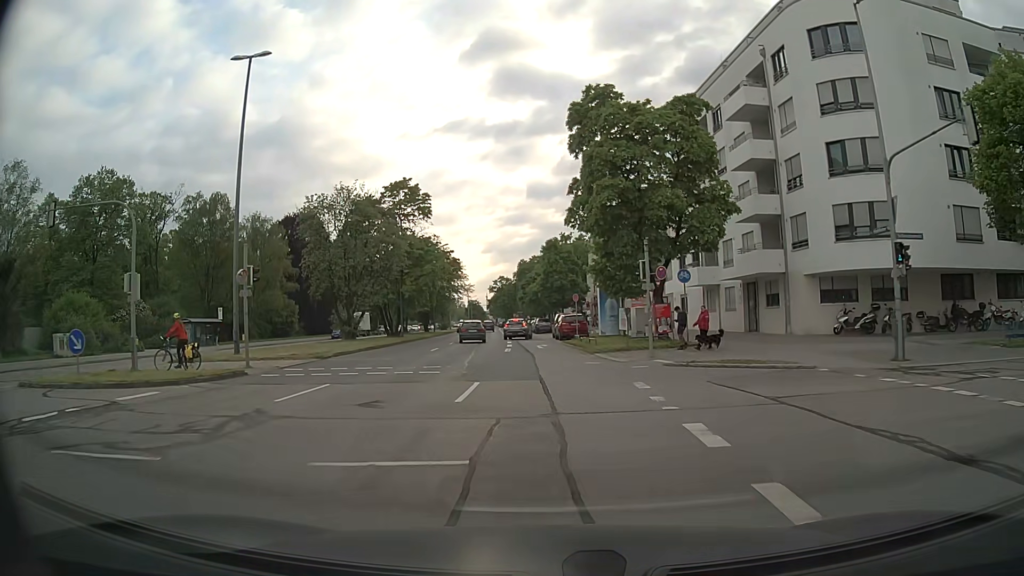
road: secondary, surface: asphalt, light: Day
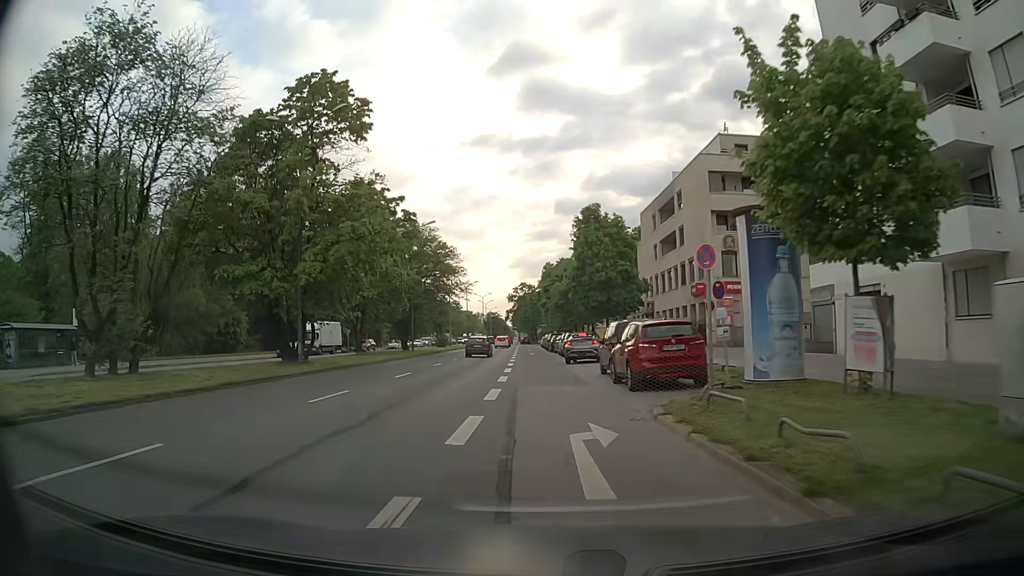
(-0.5, +28.1) m; -2°
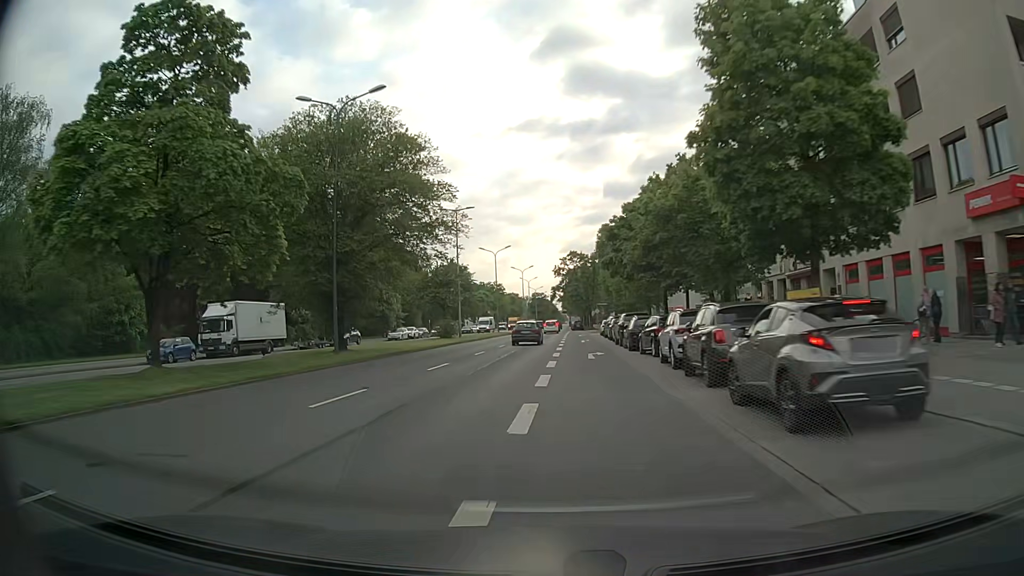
(-0.9, +31.3) m; -4°
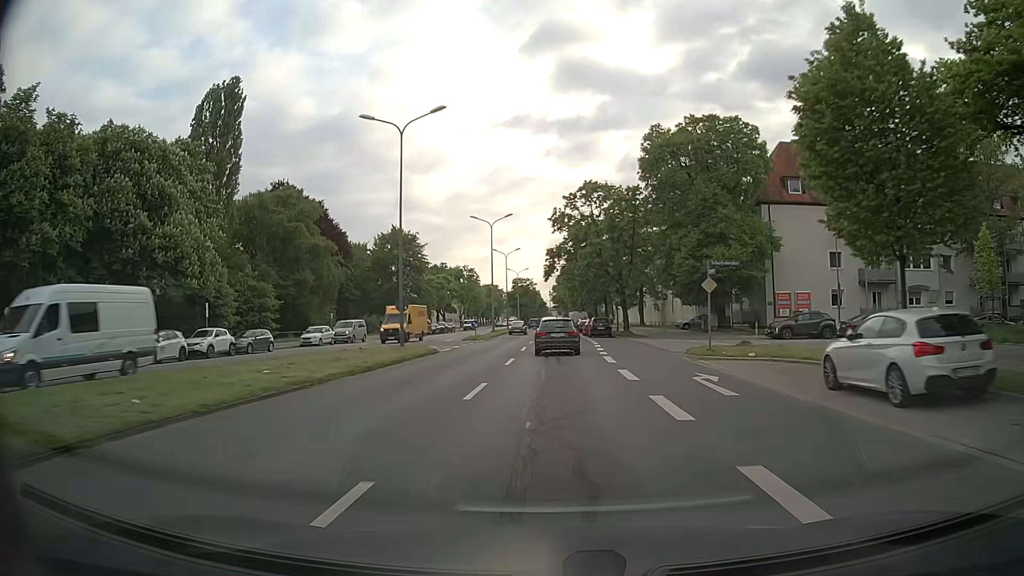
(-0.8, +53.1) m; +1°
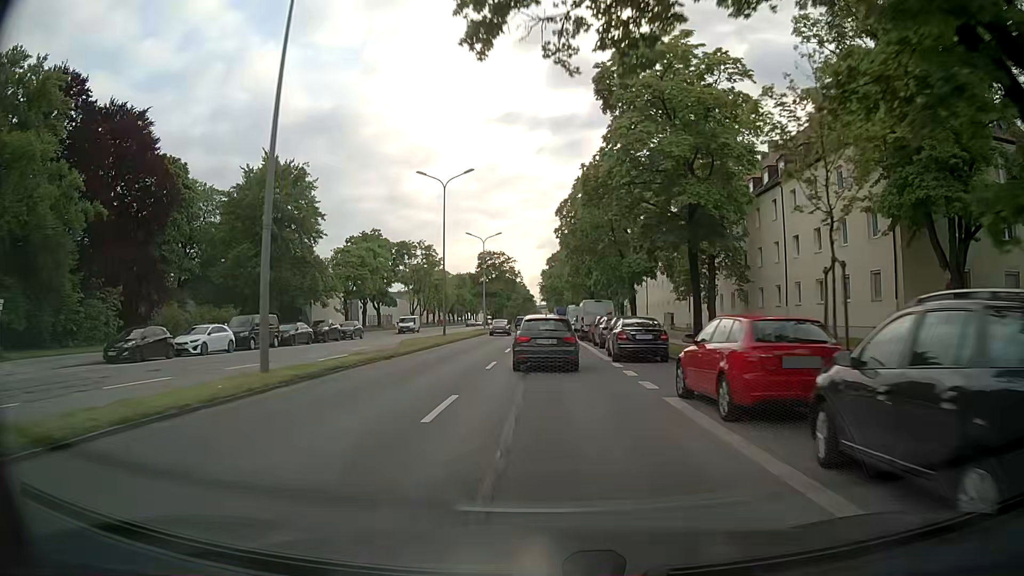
(+0.8, +47.5) m; +1°
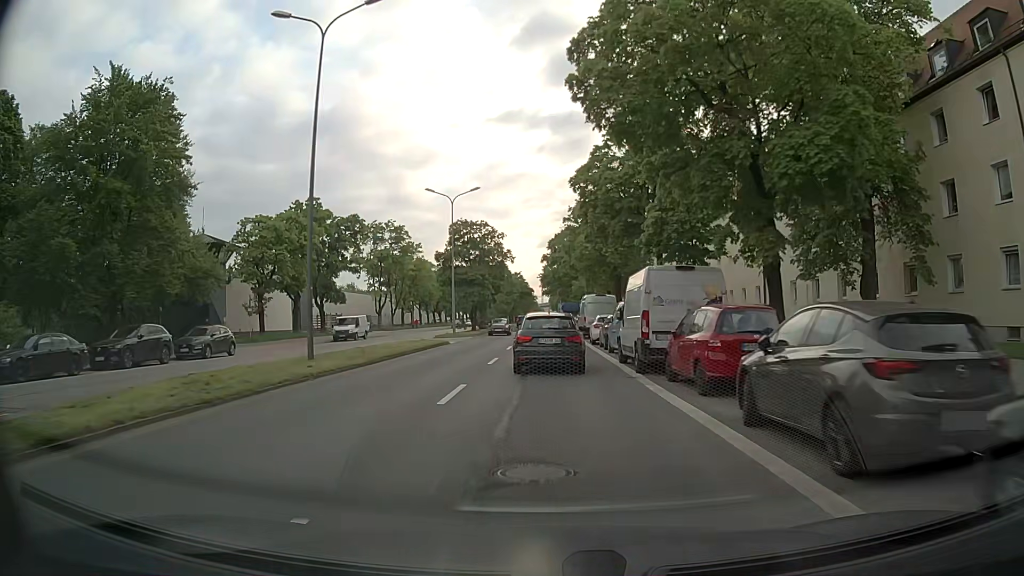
(-0.1, +25.2) m; -1°
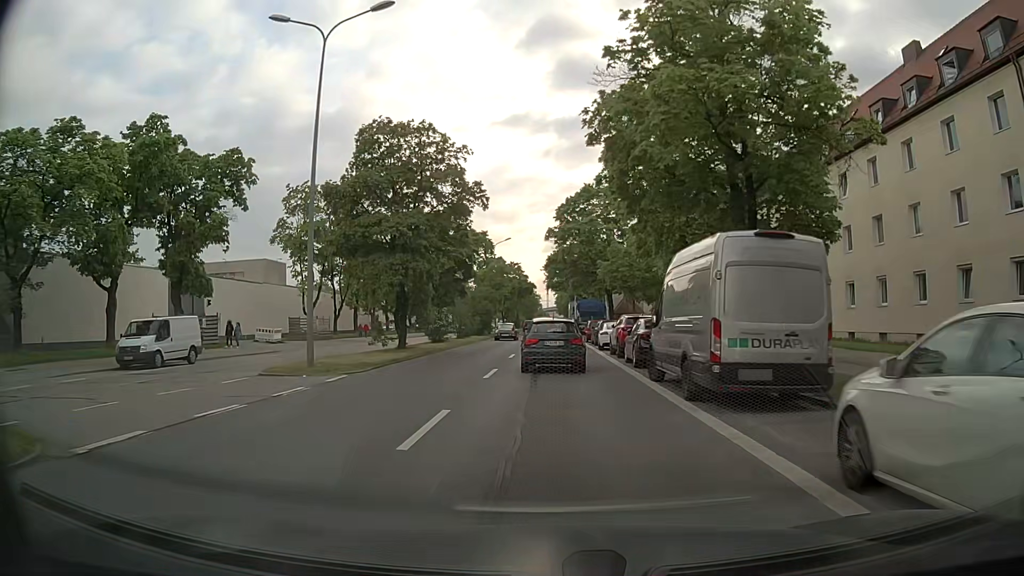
(+0.1, +30.3) m; 0°
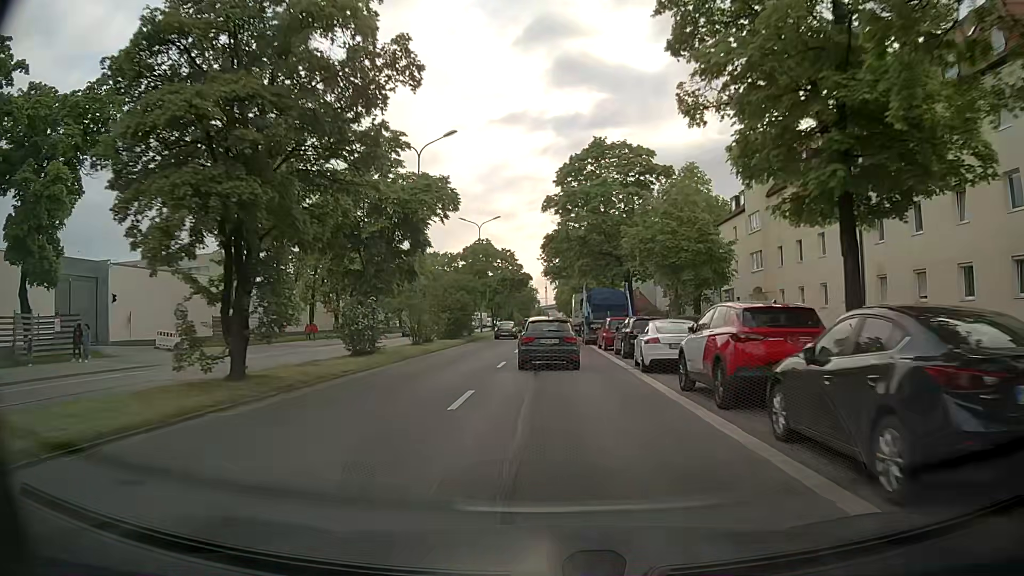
(-0.1, +15.2) m; -1°
(0, +10) (0, +20) (0, +30) (0, +40) (+1, +50) (+1, +60) (+1, +70) (+1, +80) (+1, +90) (+1, +100) m
